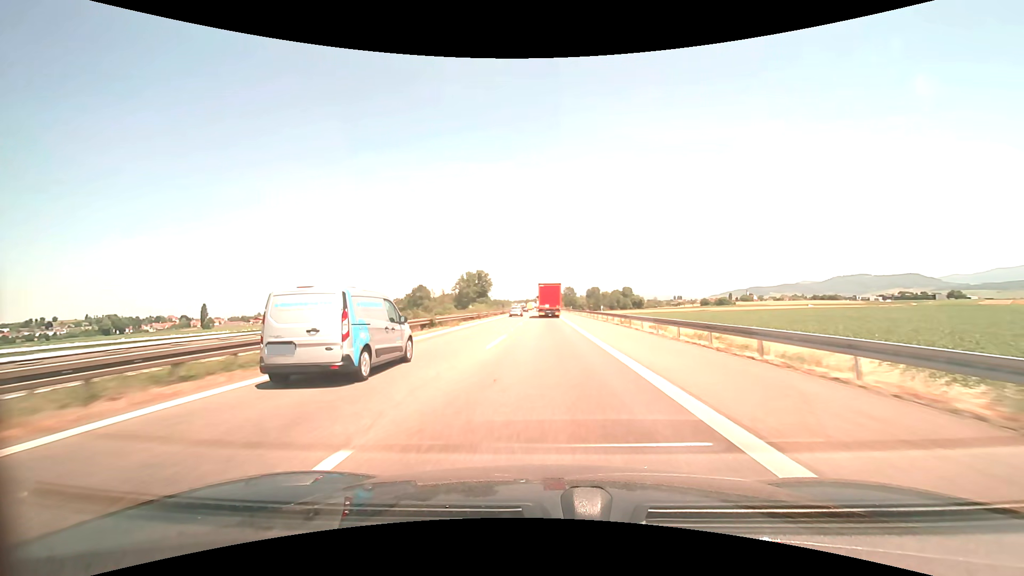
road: motorway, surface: asphalt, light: Day
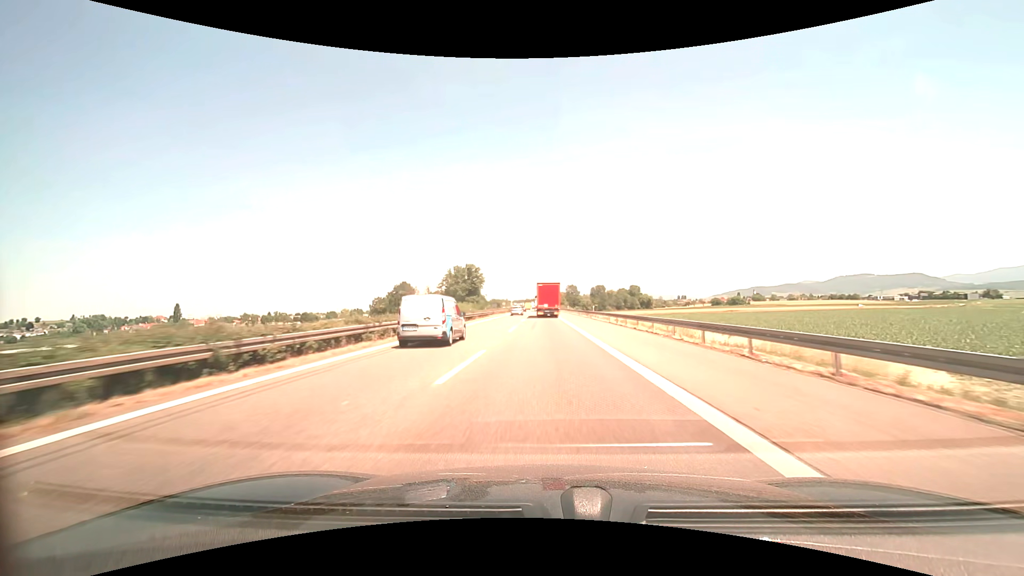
(-0.1, +43.4) m; 0°
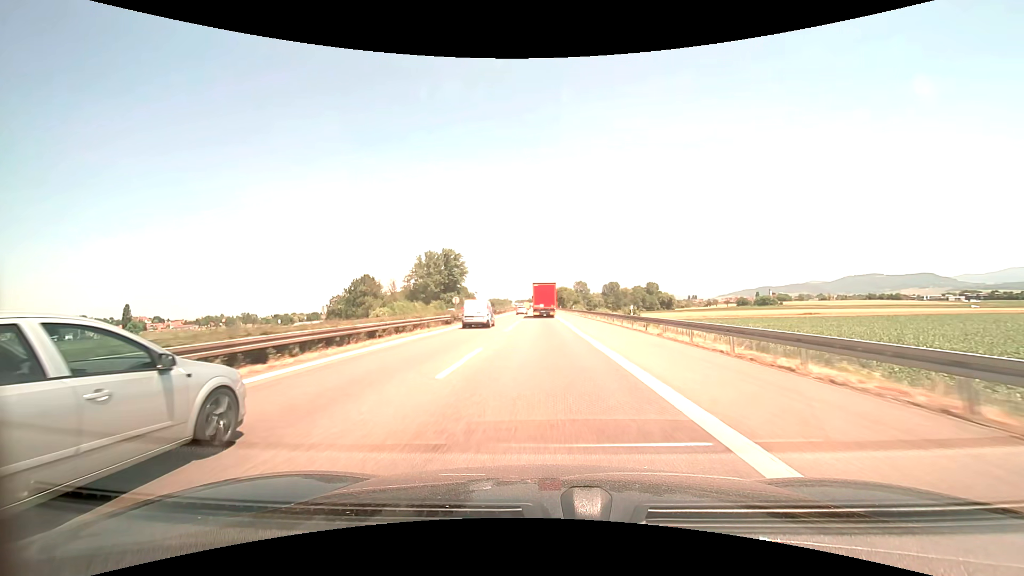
(-0.3, +71.4) m; 0°
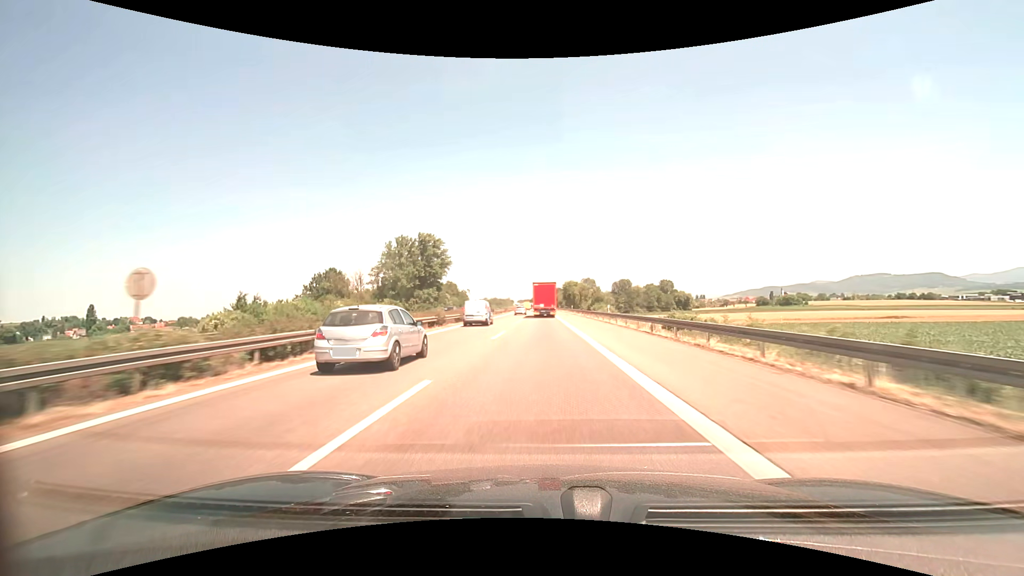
(-0.1, +42.2) m; 0°
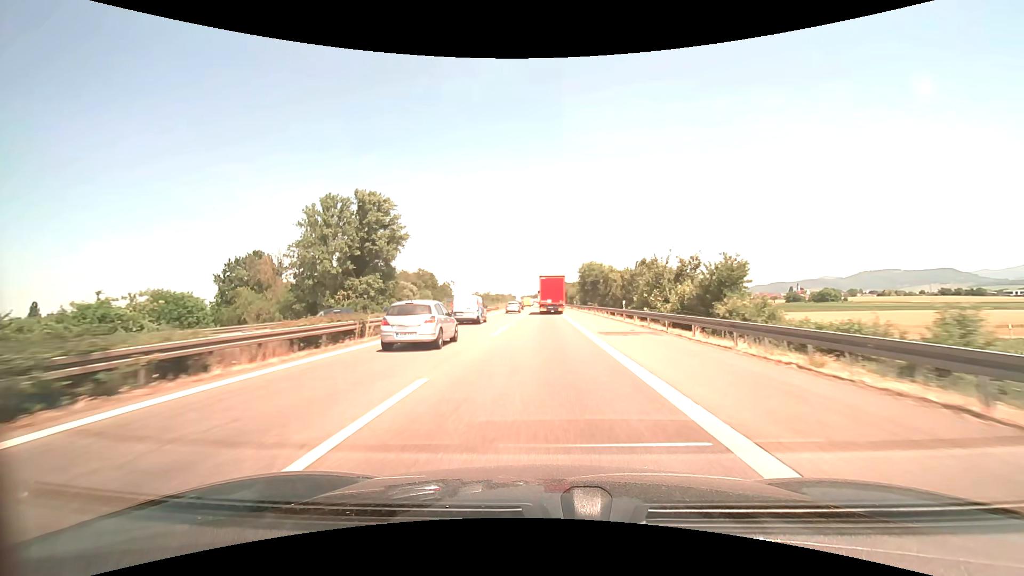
(-0.3, +53.9) m; -1°
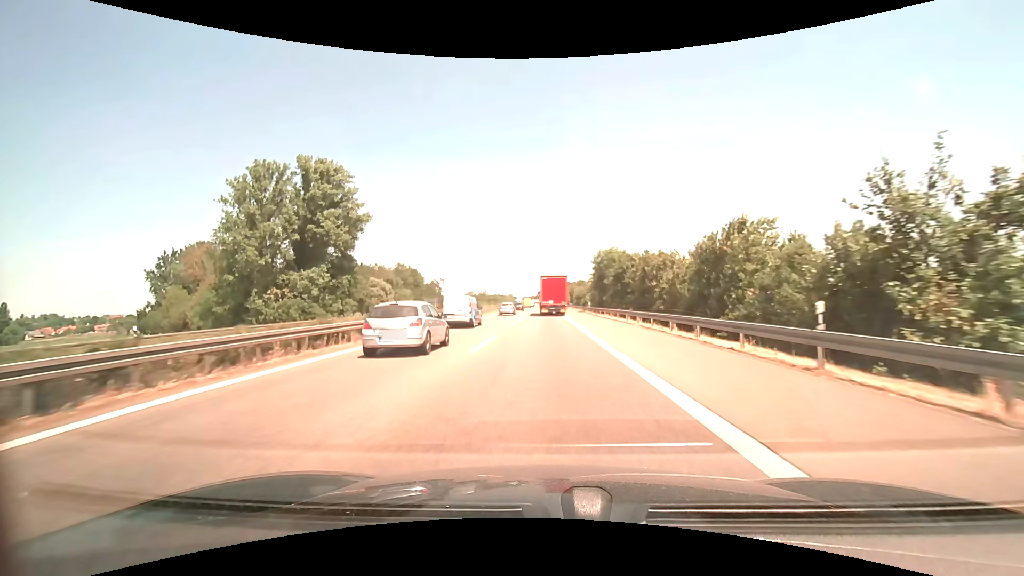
(0.0, +23.9) m; 0°
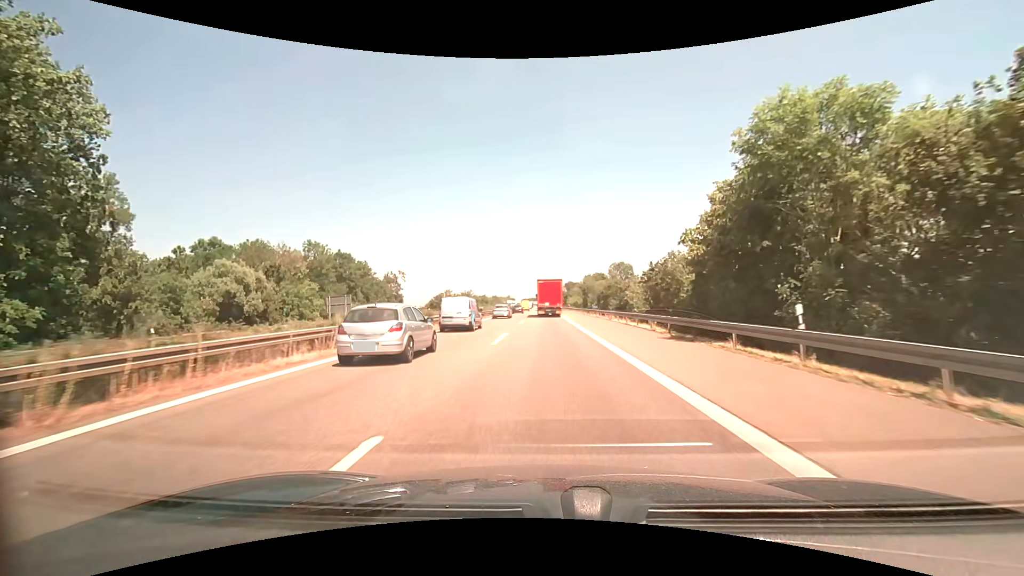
(-0.2, +50.4) m; 0°
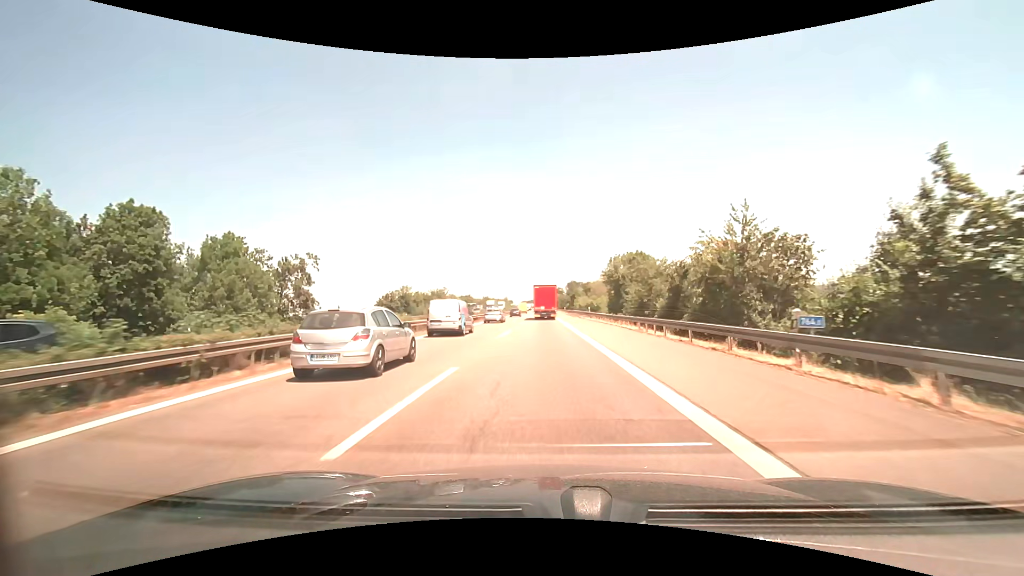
(0.0, +48.5) m; 0°
(0, +10) (0, +20) (0, +30) (0, +40) (0, +50) (0, +60) (-1, +70) (-1, +80) (-1, +90) (-1, +100) m
